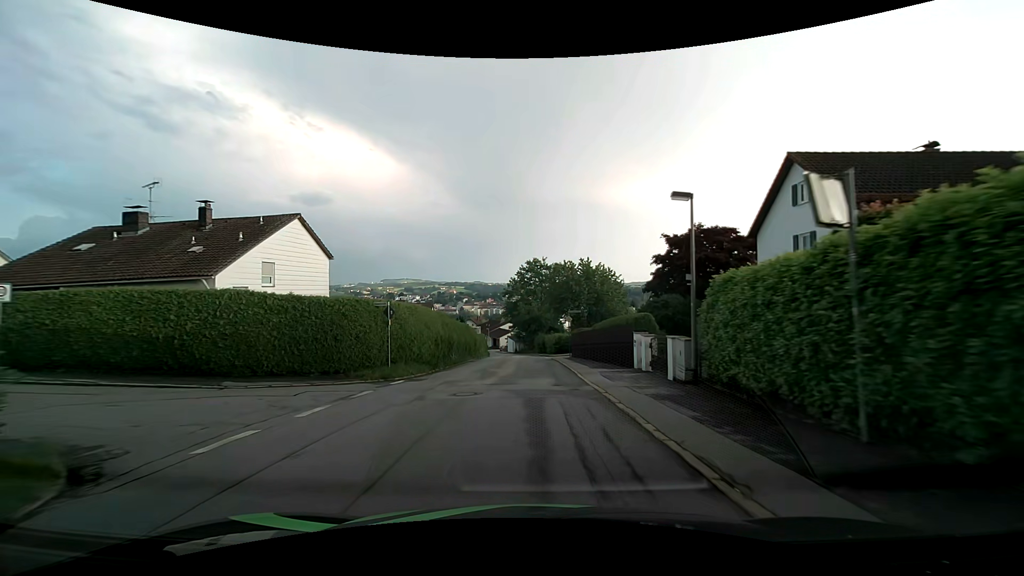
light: Day
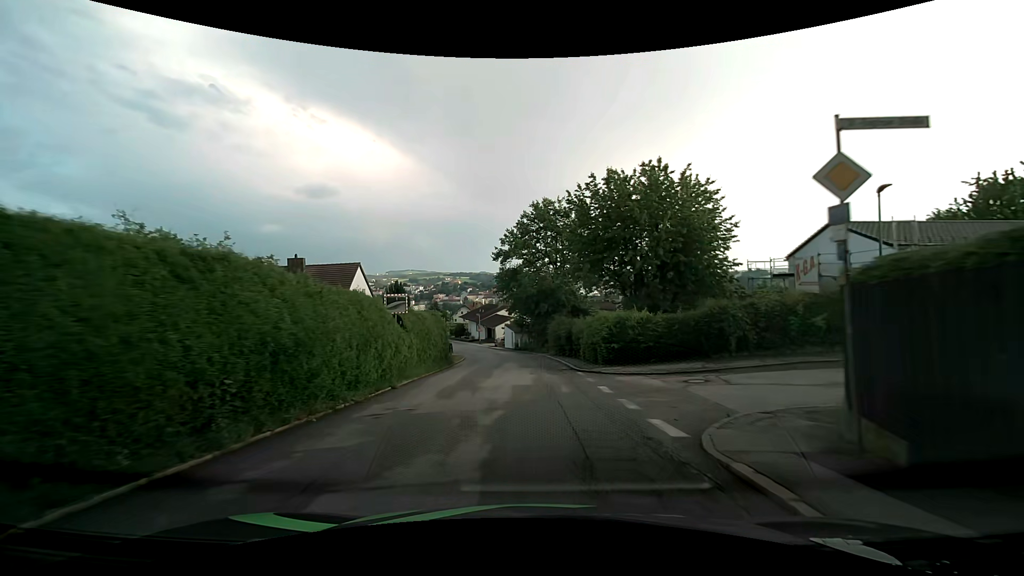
(-0.4, +33.6) m; -1°
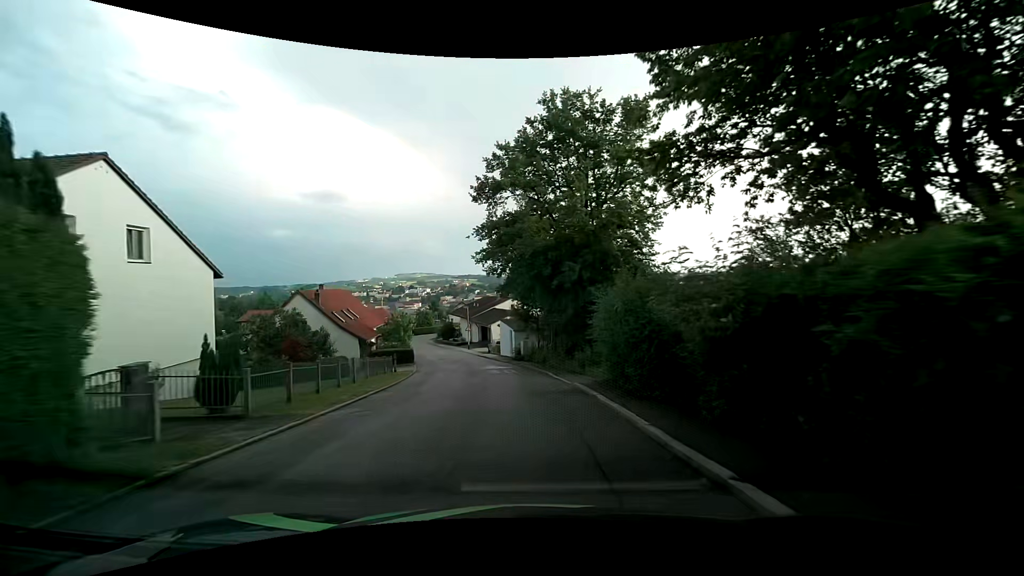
(-0.2, +24.8) m; -1°
(0, +10) (-1, +20) (-2, +30) (-4, +40) (-7, +49) (-10, +59) (-13, +68) (-17, +78) (-20, +87) (-20, +97) m
